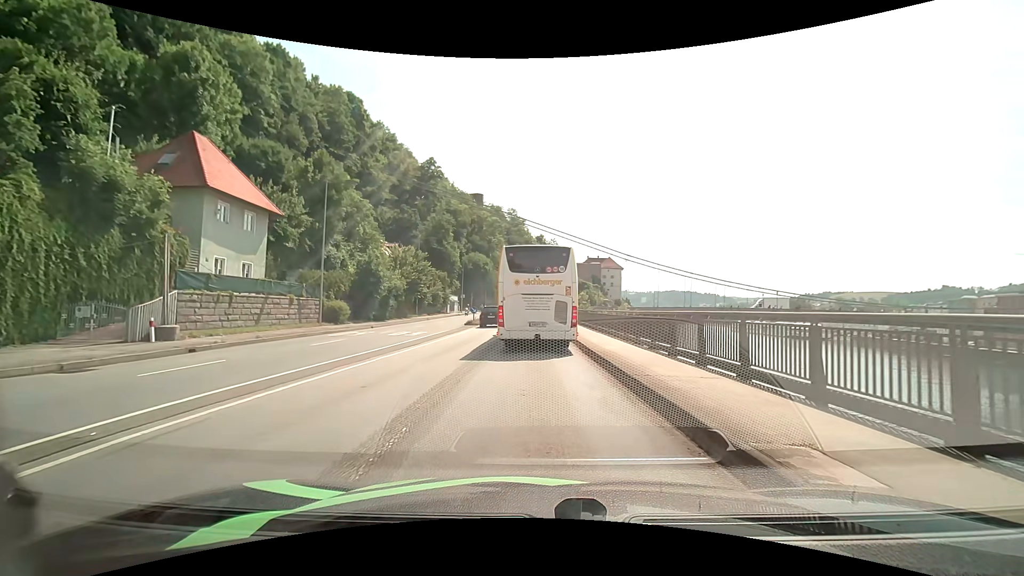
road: primary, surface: asphalt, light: Day
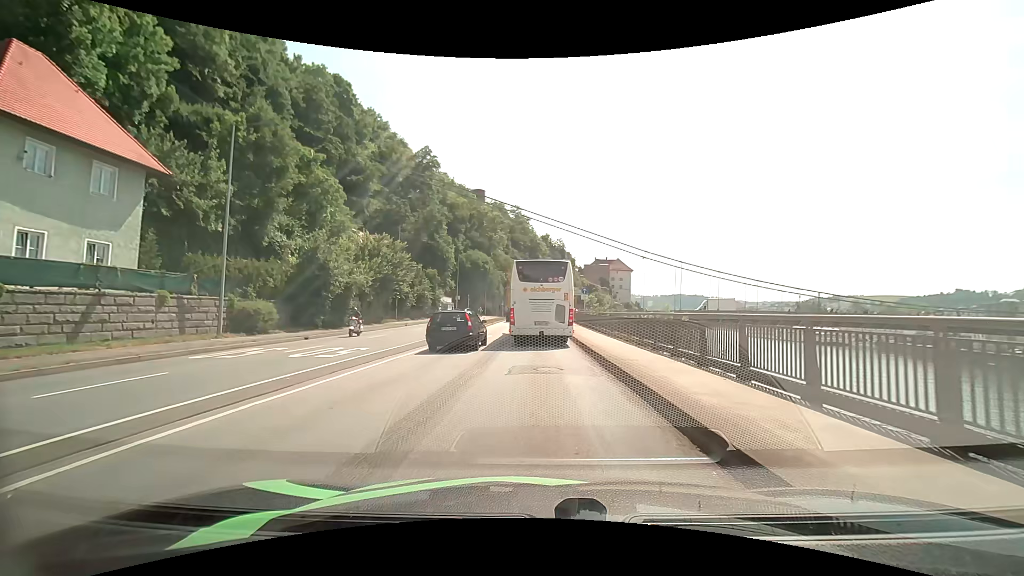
(-0.1, +11.8) m; -1°
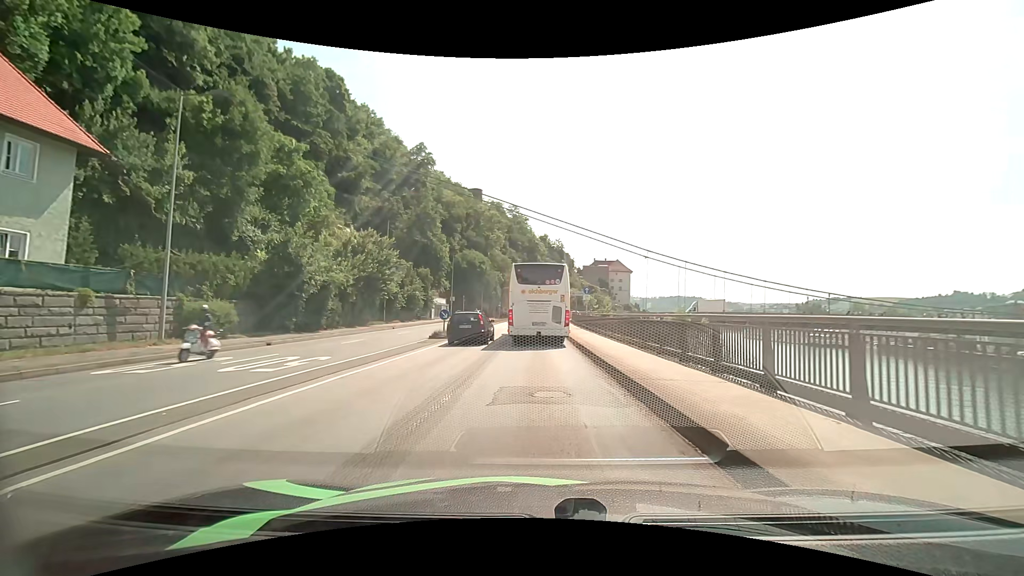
(0.0, +3.5) m; 0°
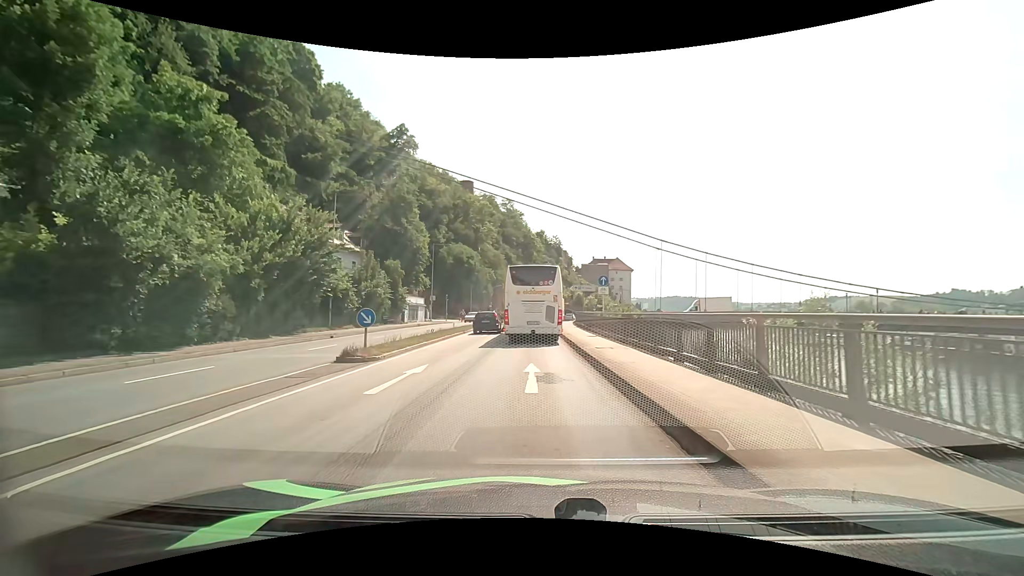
(+0.1, +12.3) m; +1°
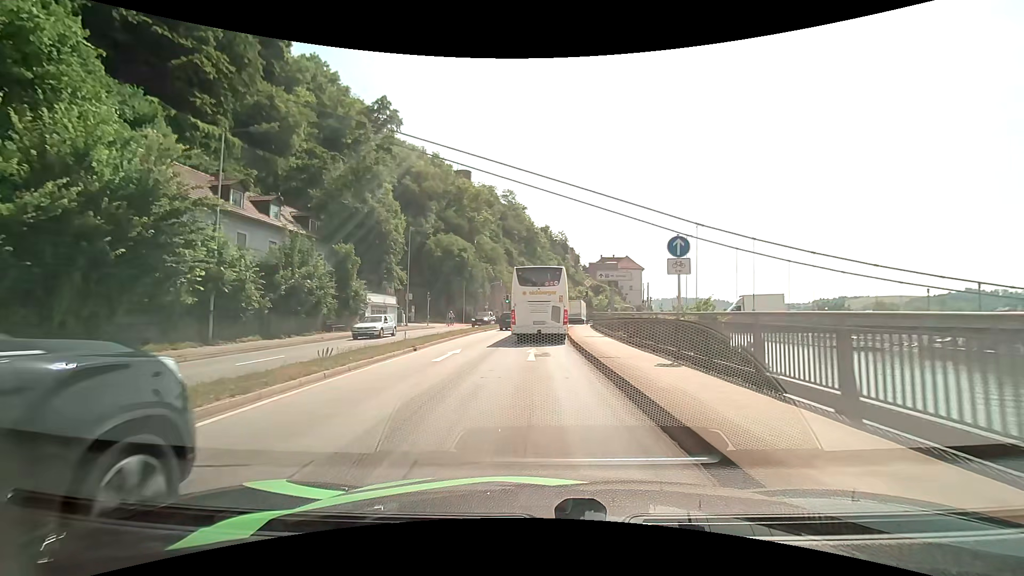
(0.0, +14.2) m; -1°
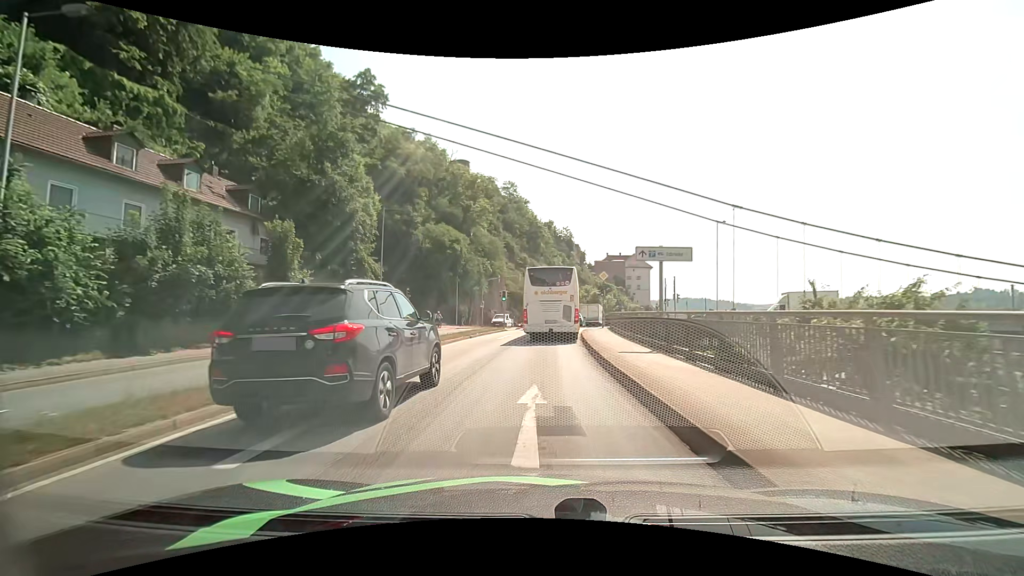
(-0.1, +9.9) m; 0°
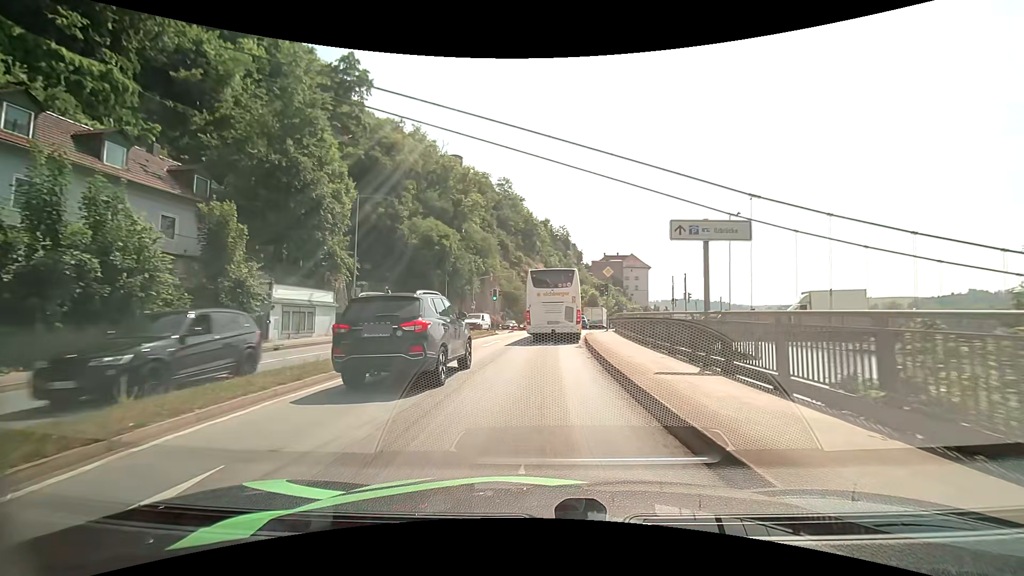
(0.0, +5.0) m; 0°
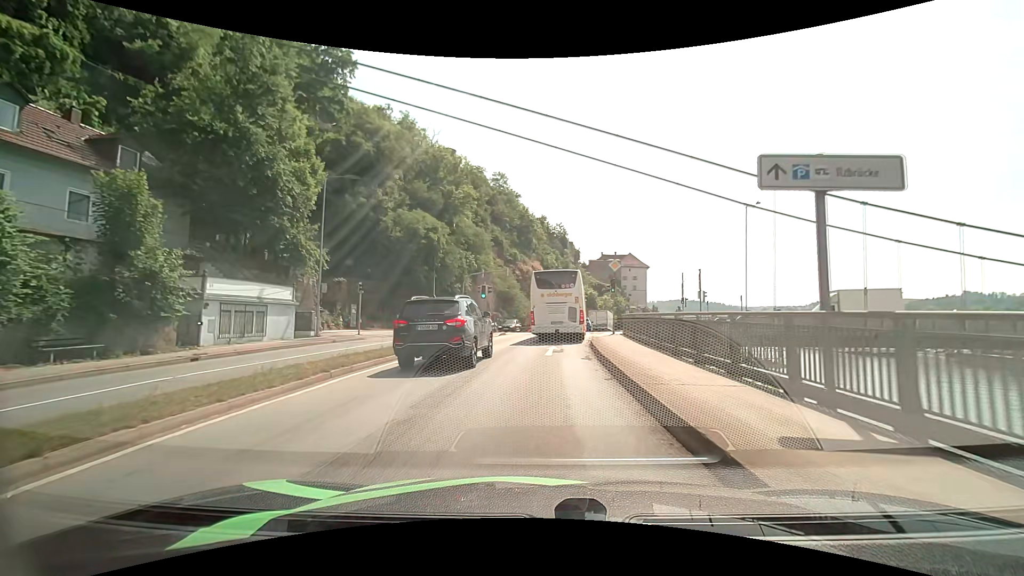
(0.0, +5.1) m; 0°
(0, +10) (+1, +20) (+1, +30) (+3, +40) (+4, +50) (+6, +60) (+8, +69) (+10, +79) (+13, +89) (+16, +98) m
